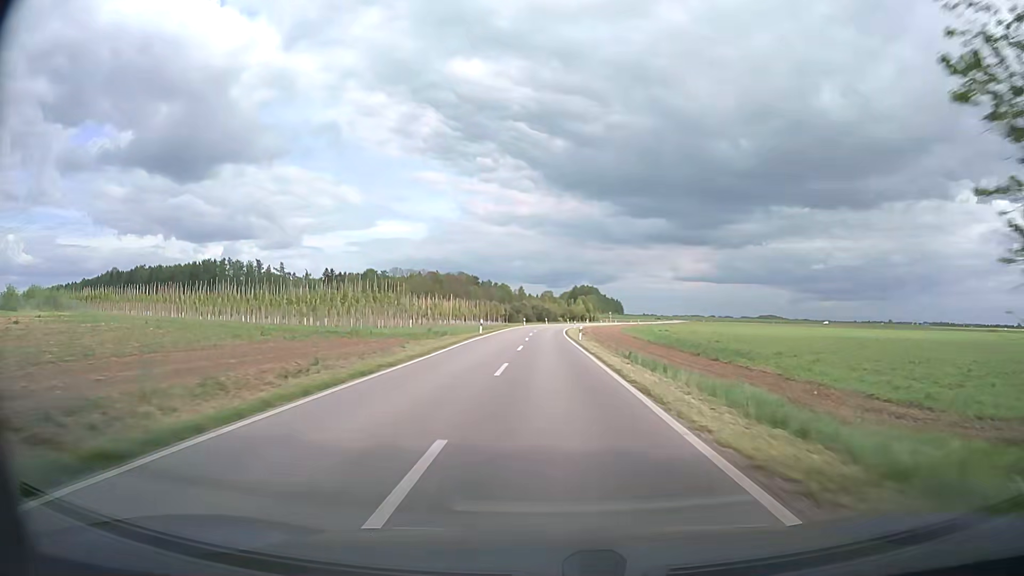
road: unclassified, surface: asphalt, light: Day
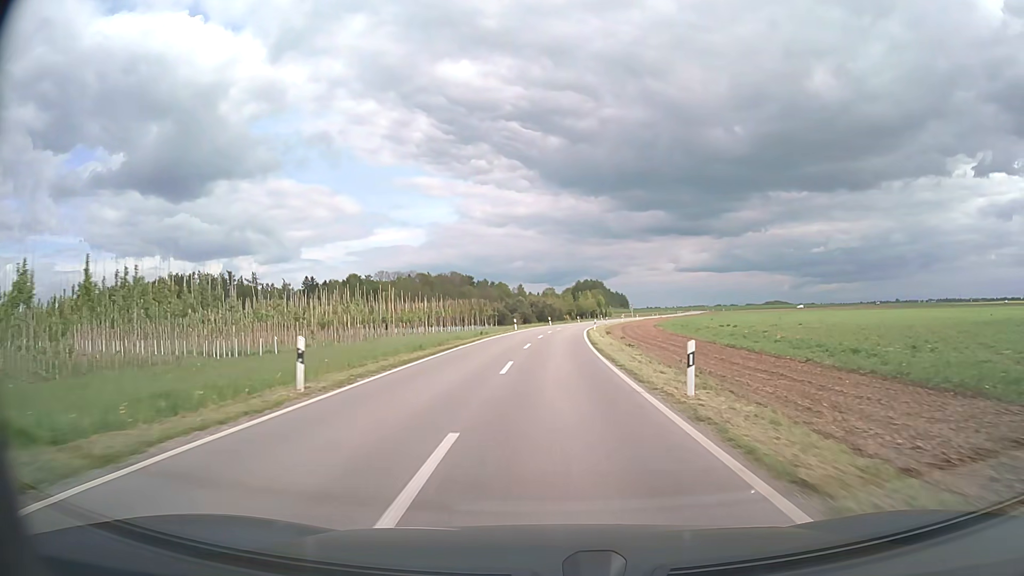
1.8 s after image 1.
(0.0, +35.7) m; 0°
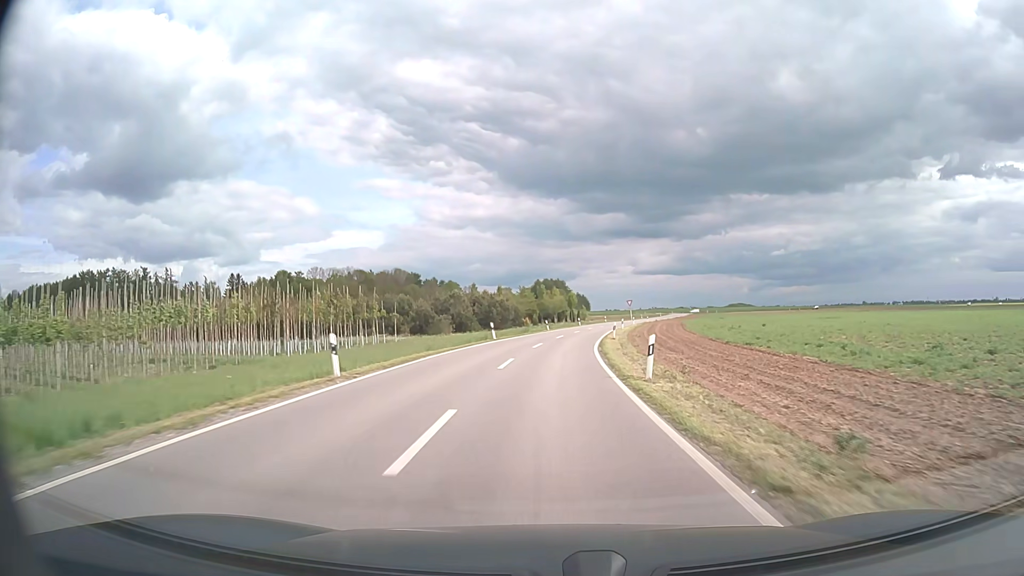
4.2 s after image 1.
(+0.8, +46.3) m; +3°
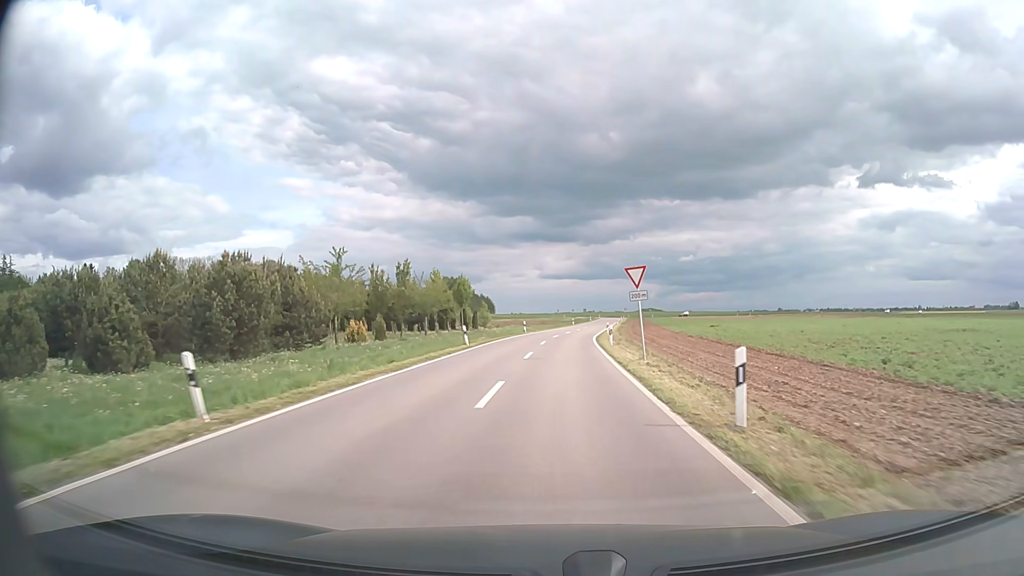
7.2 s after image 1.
(+3.4, +56.0) m; +8°
(0, +10) (0, +20) (+1, +30) (+1, +40) (+2, +50) (+3, +60) (+4, +70) (+6, +80) (+7, +90) (+8, +100) m
